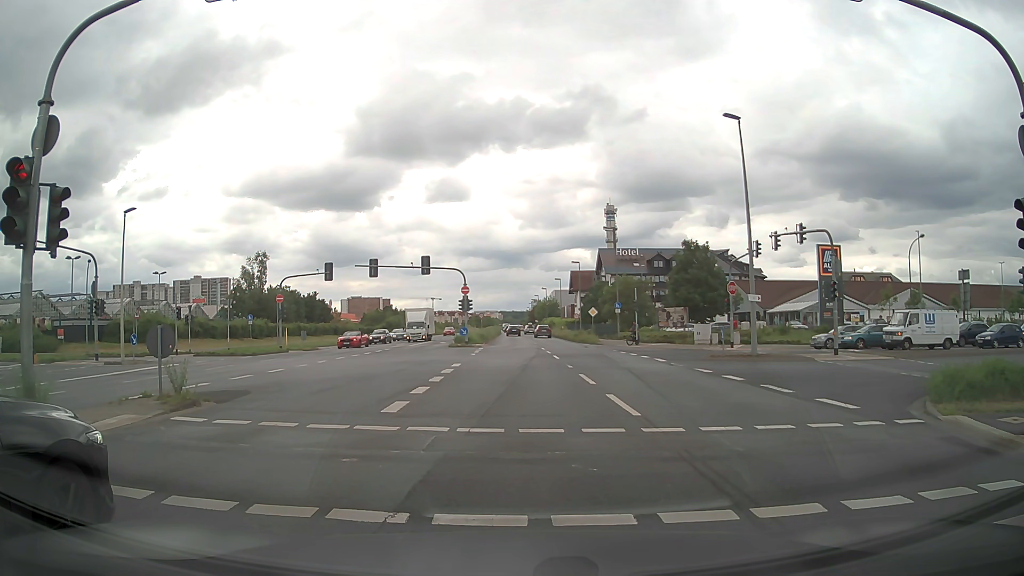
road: primary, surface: asphalt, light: Day
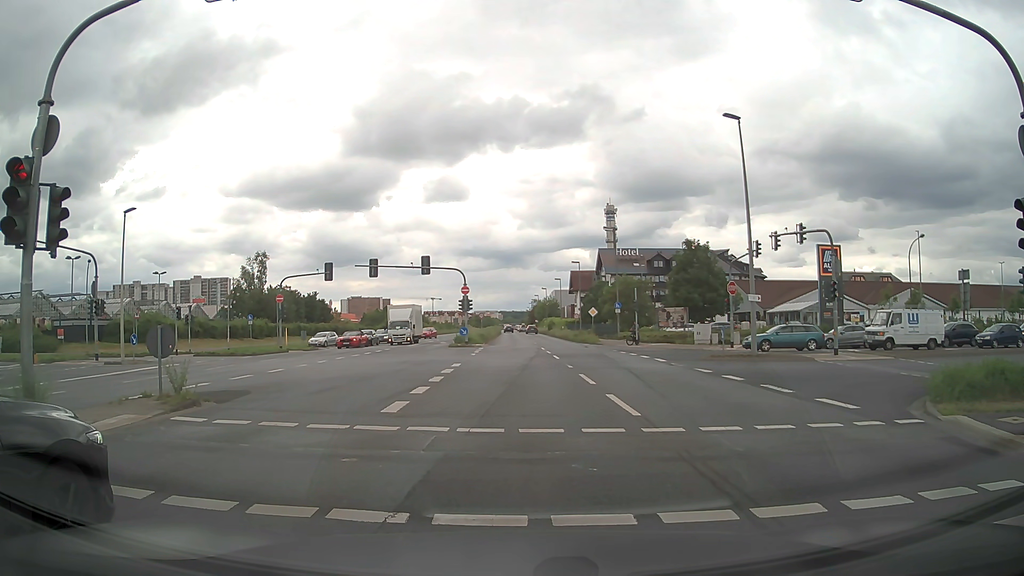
(0.0, 0.0) m; 0°
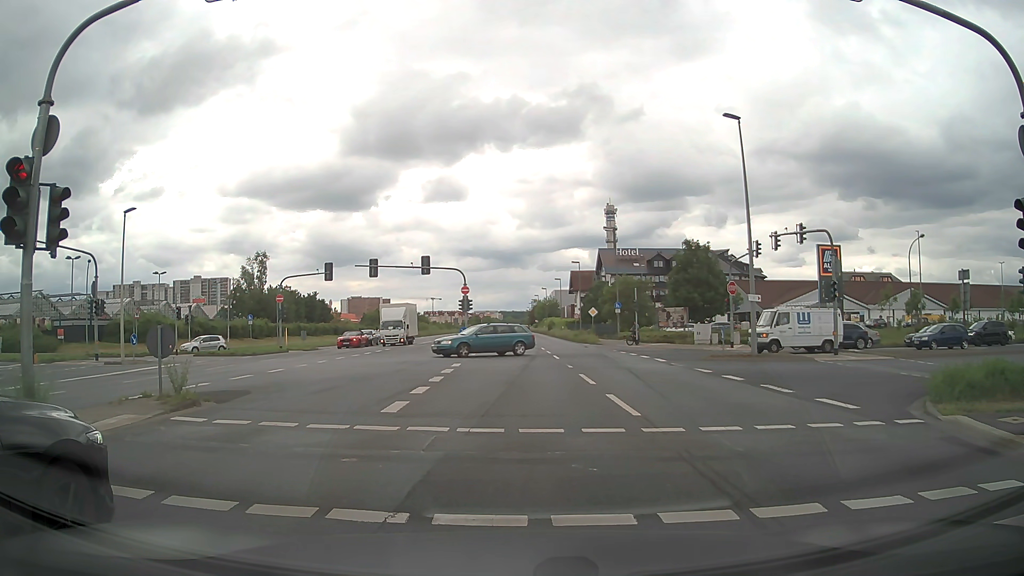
(0.0, 0.0) m; 0°
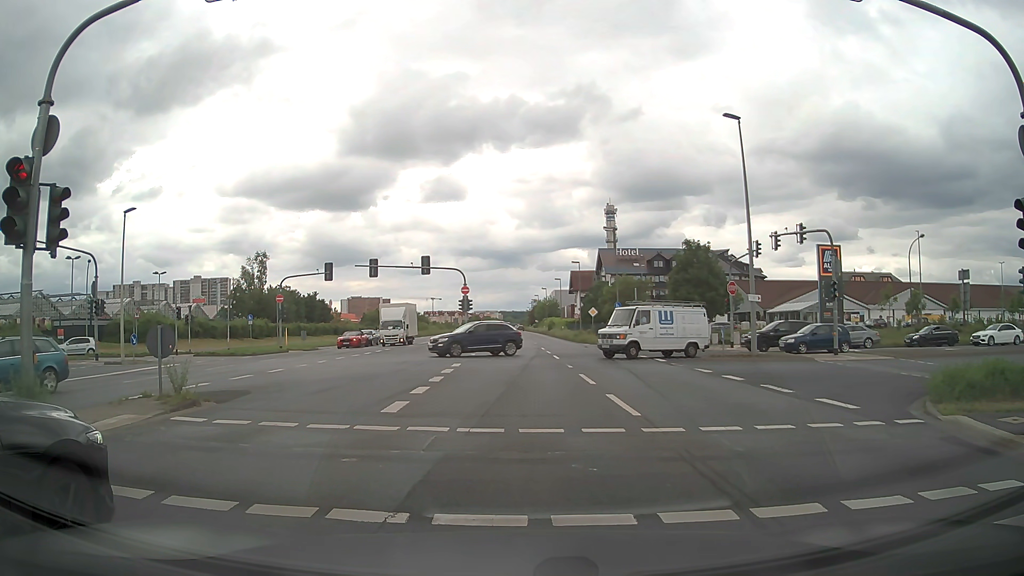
(0.0, 0.0) m; 0°
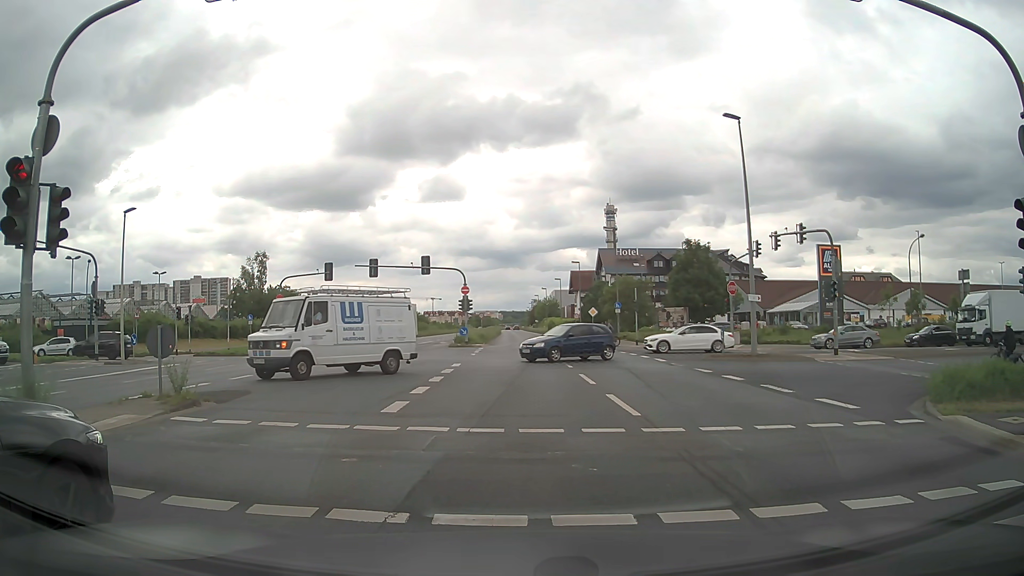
(0.0, 0.0) m; 0°
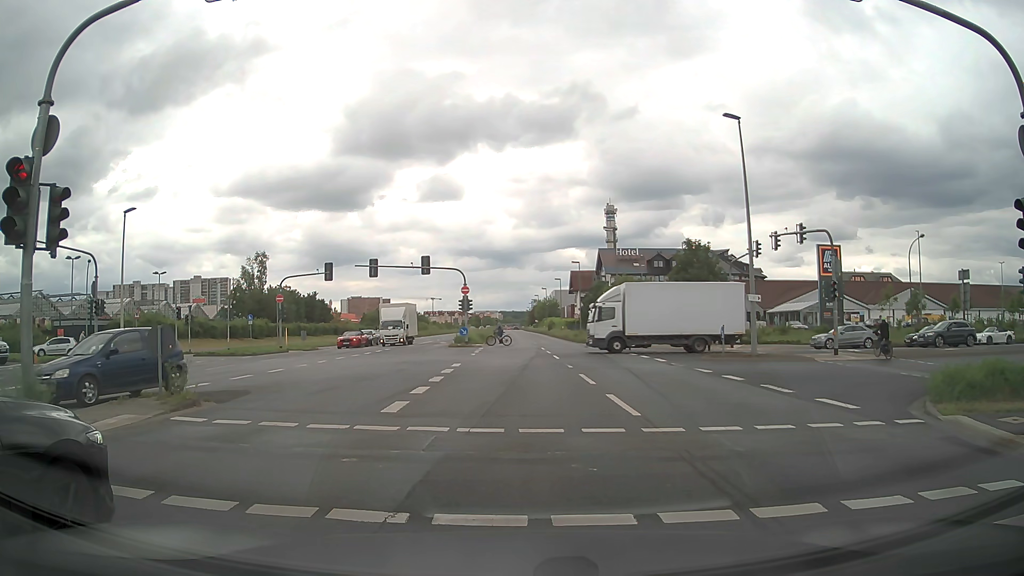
(0.0, 0.0) m; 0°
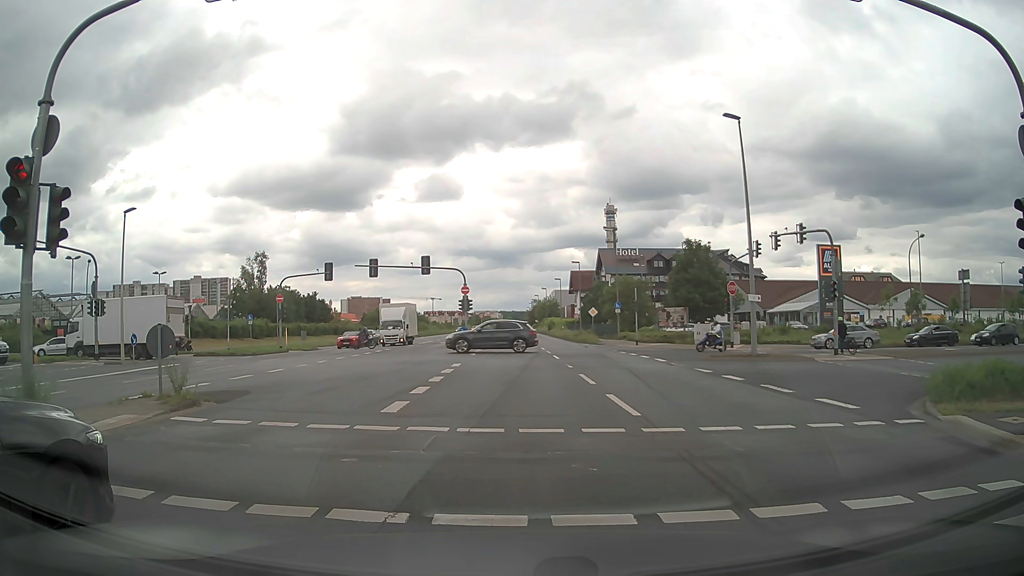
(0.0, 0.0) m; 0°
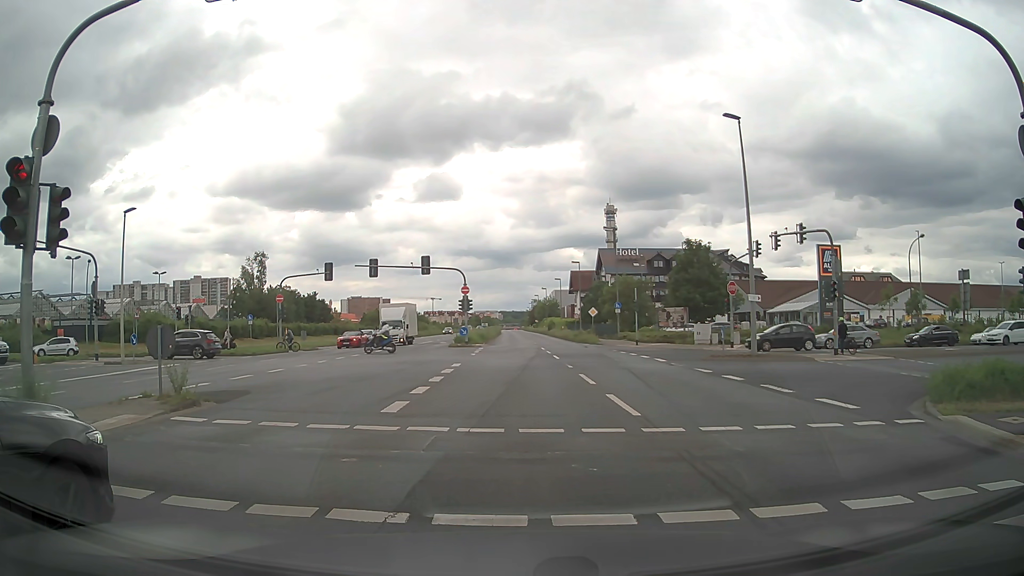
(0.0, 0.0) m; 0°
(0, +10) (0, +20) (0, +30) (0, +40) (0, +50) (0, +60) (0, +70) (0, +80) (-1, +90) (-1, +100) m
